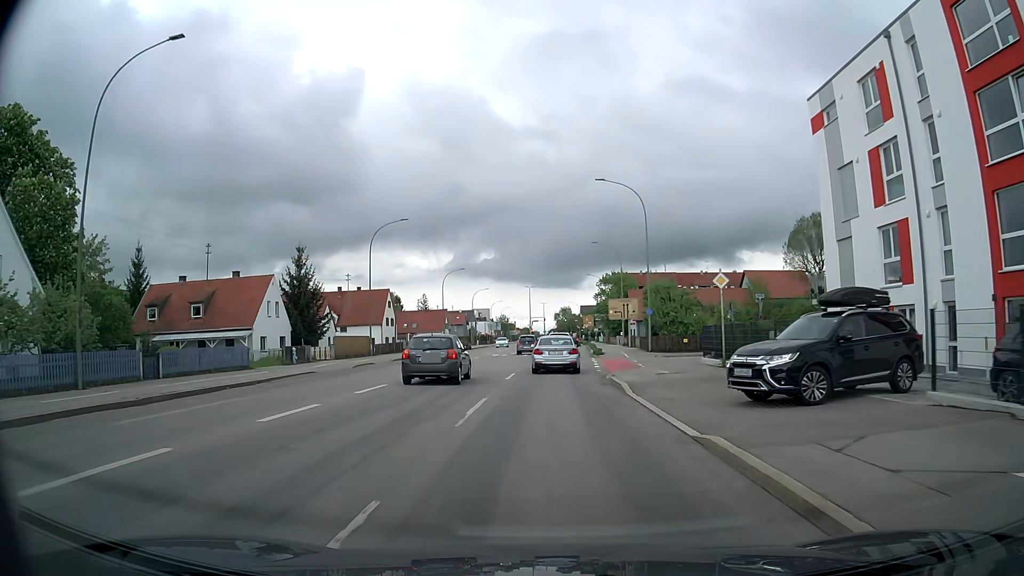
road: tertiary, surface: asphalt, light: Day
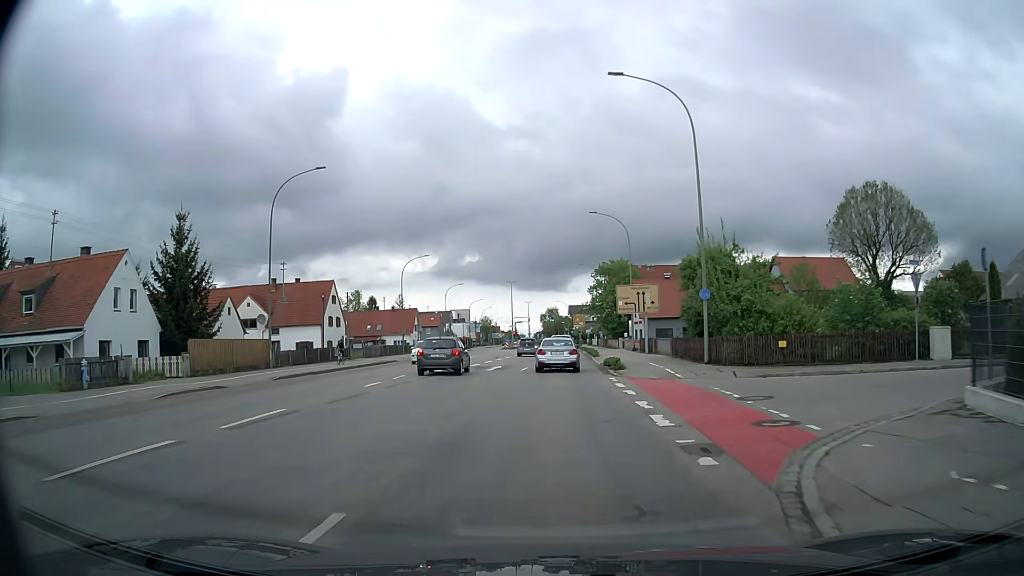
(+0.1, +20.2) m; +1°
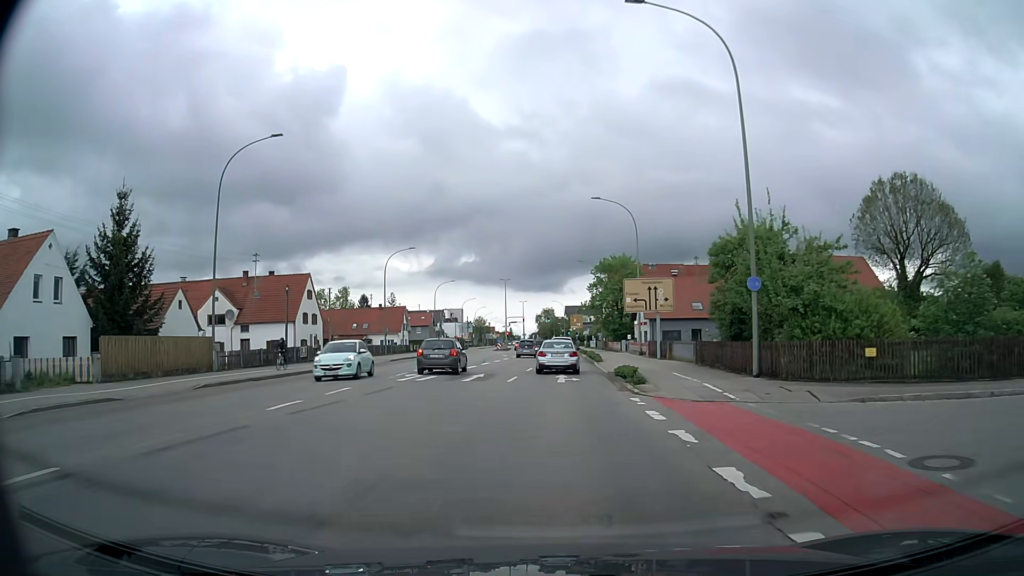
(0.0, +7.1) m; +1°
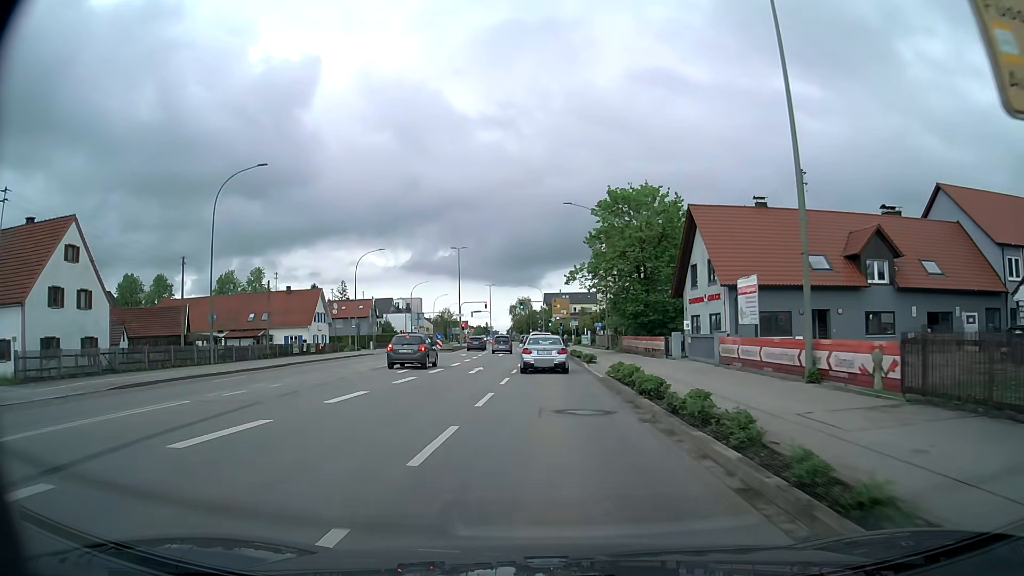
(+0.8, +37.1) m; +2°
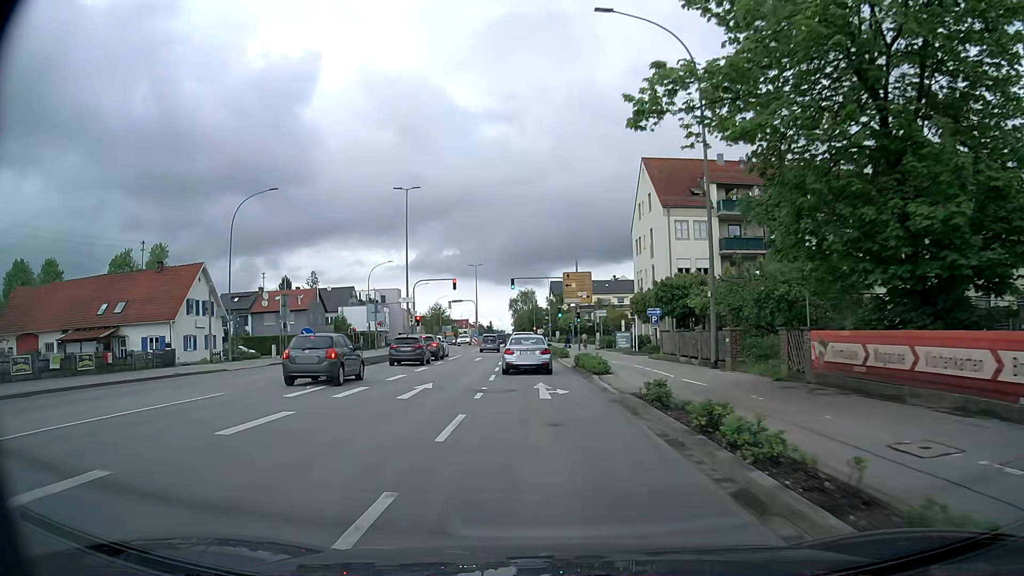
(-0.1, +34.7) m; 0°
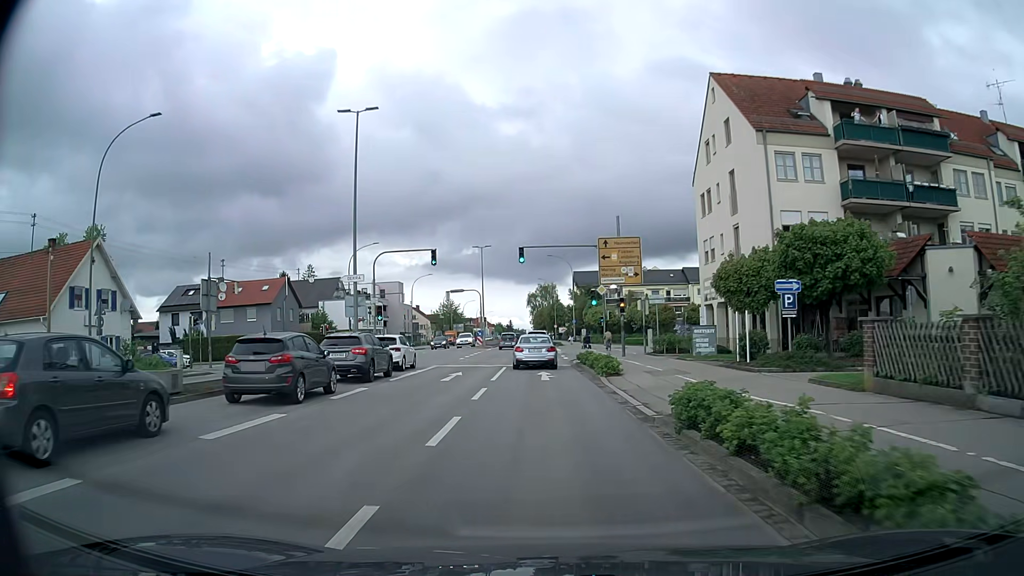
(-0.3, +18.5) m; -2°
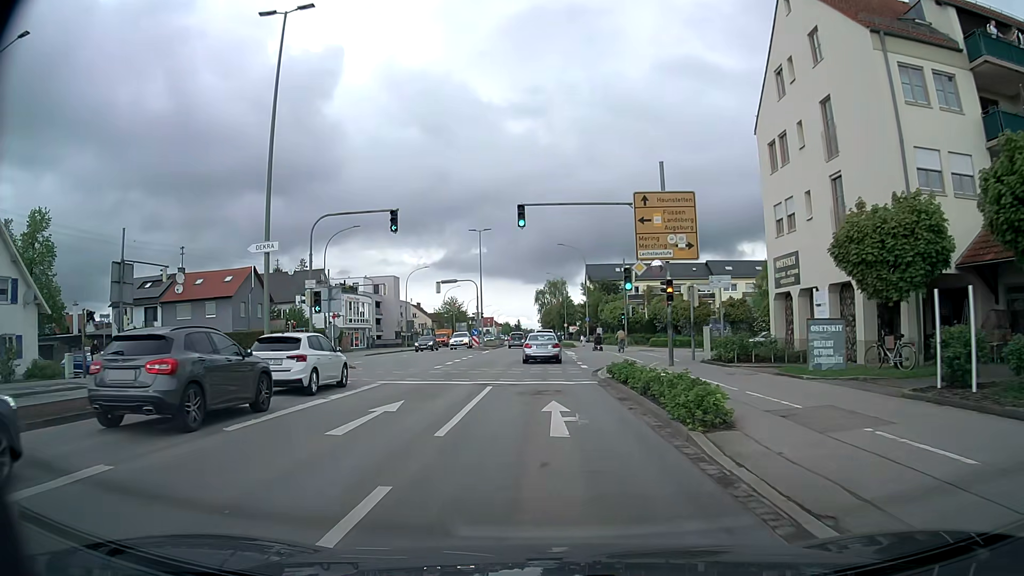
(-0.1, +11.4) m; -1°
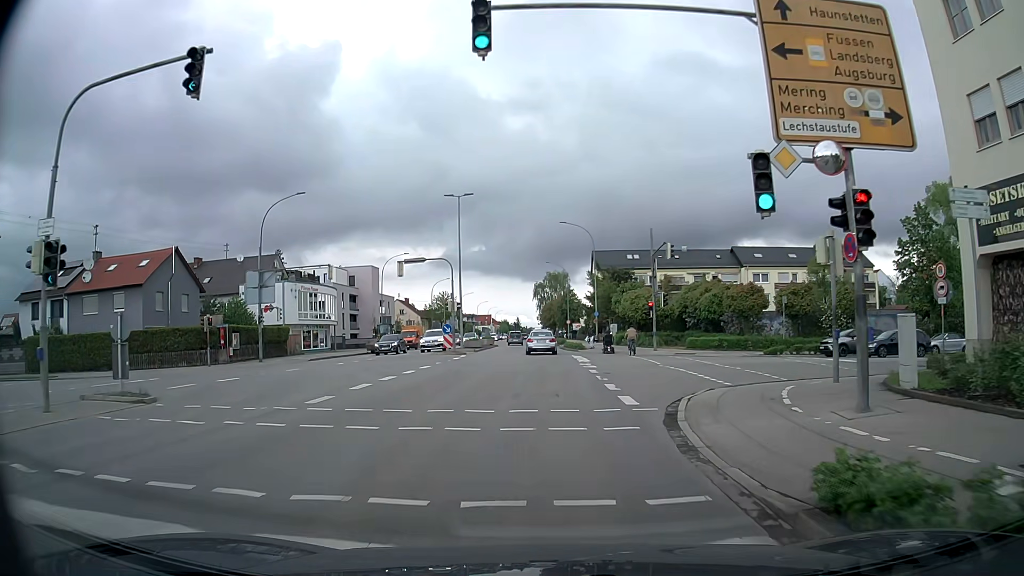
(0.0, +15.0) m; 0°
(0, +10) (+3, +19) (+11, +25) (+21, +26) (+31, +28) (+41, +29) (+51, +30) (+61, +32) (+71, +33) (+81, +34) m
